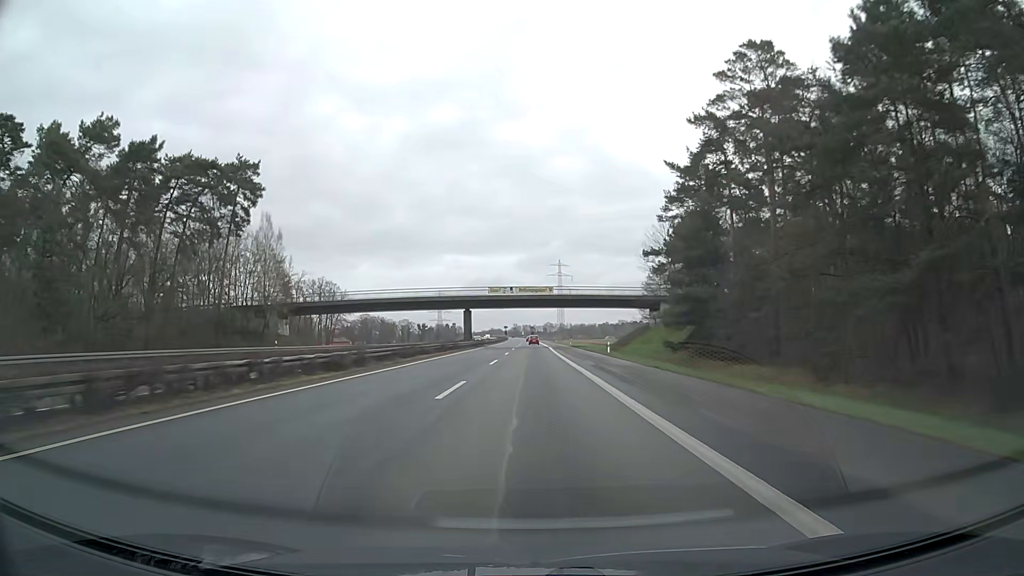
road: motorway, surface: asphalt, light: Day
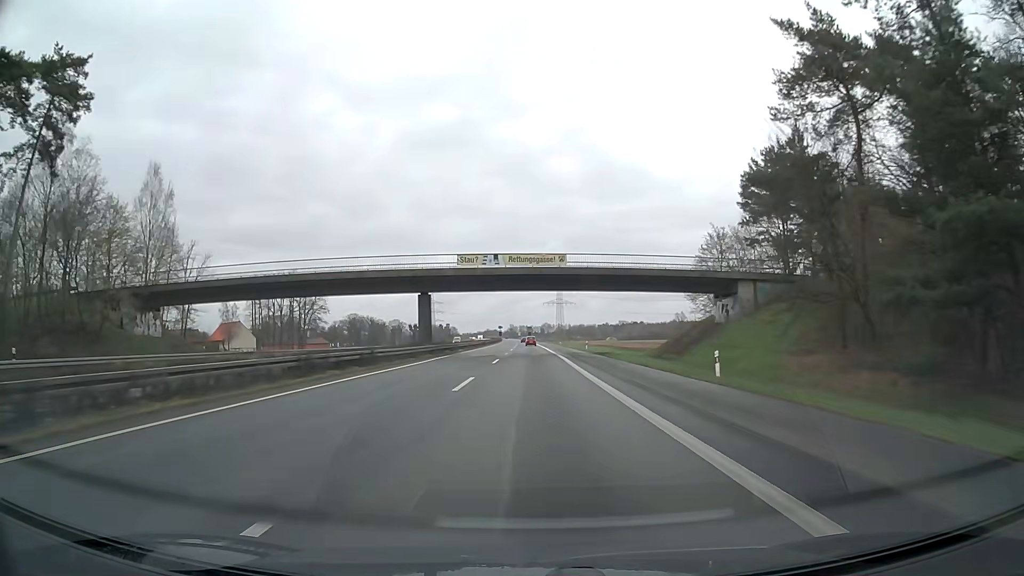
(+0.1, +33.5) m; 0°
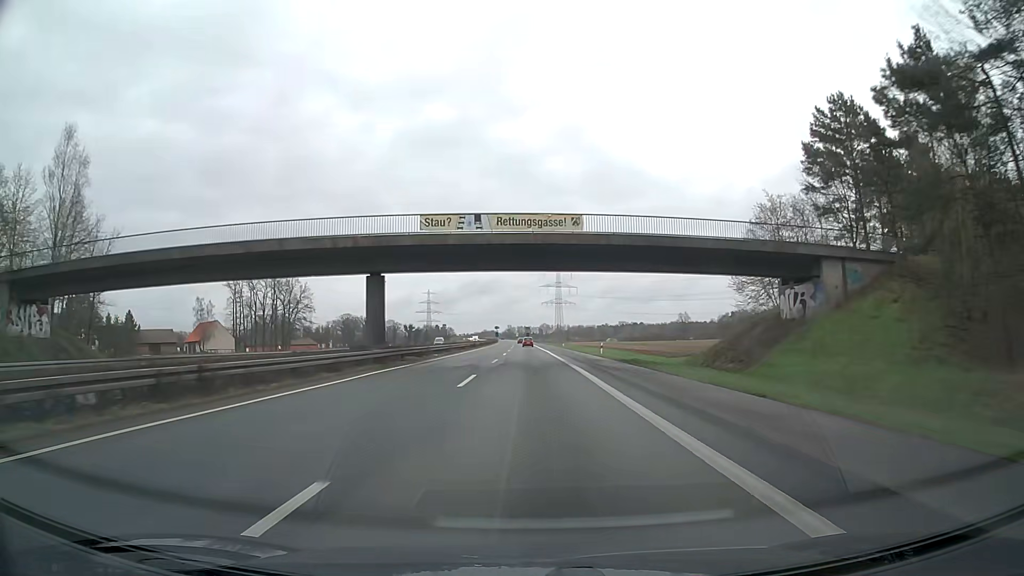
(0.0, +16.4) m; 0°
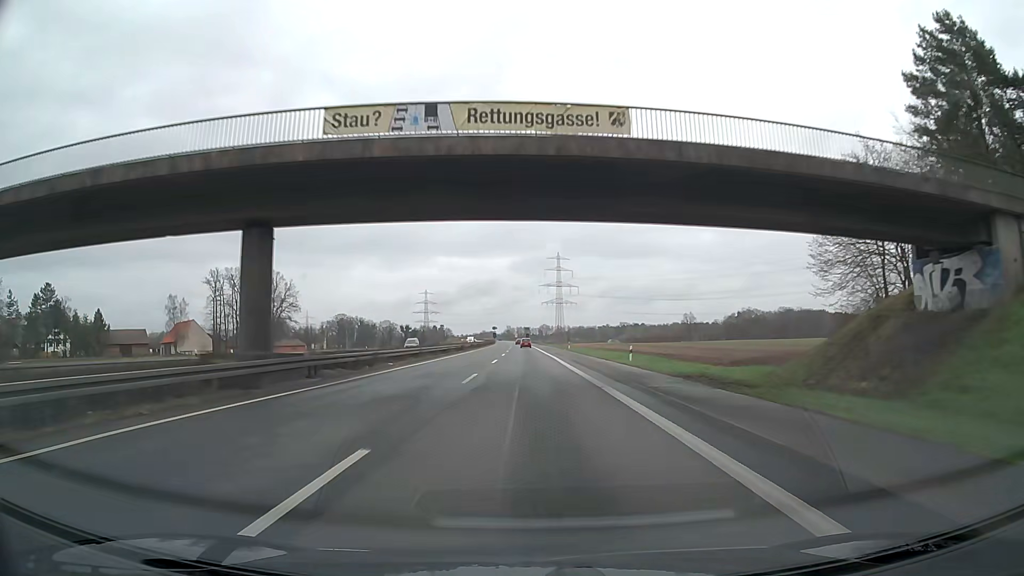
(0.0, +16.3) m; 0°
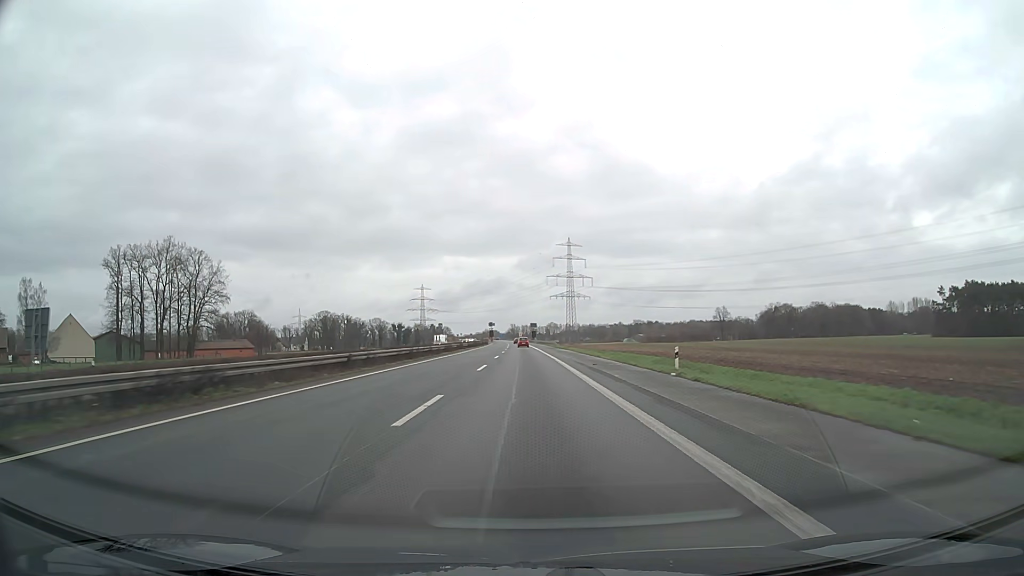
(-0.2, +64.3) m; 0°
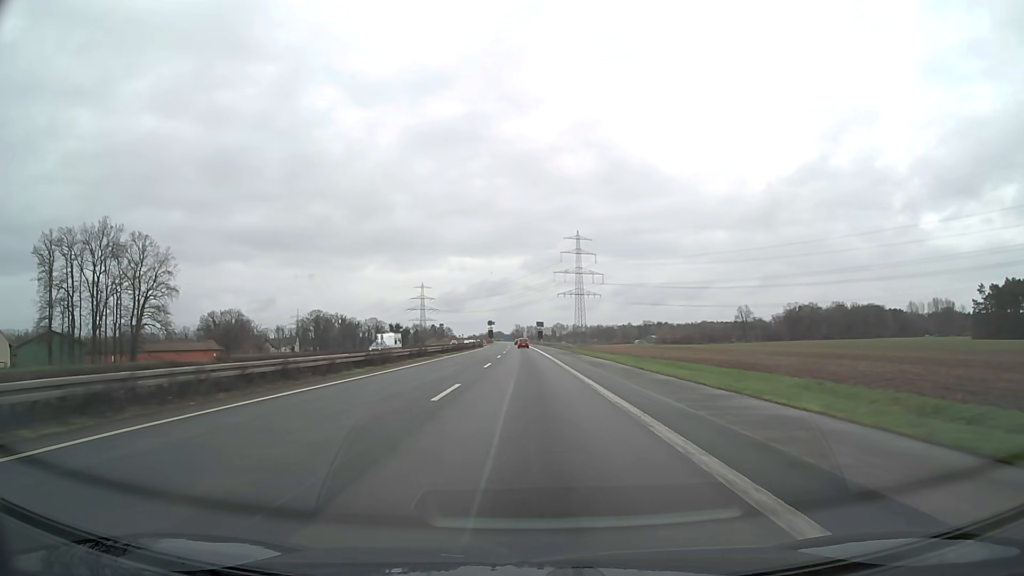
(-0.1, +31.8) m; -1°
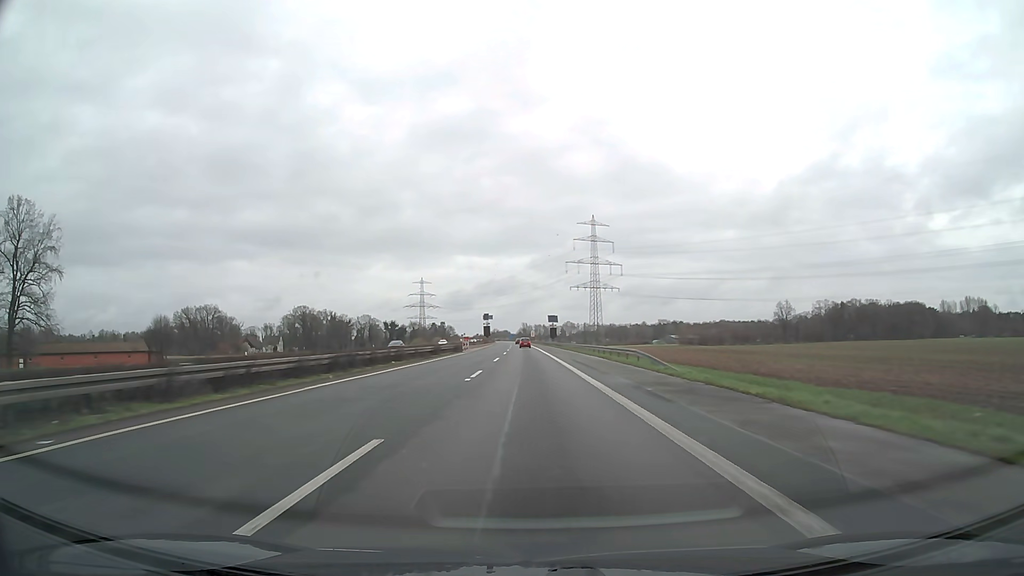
(-0.3, +47.5) m; -1°
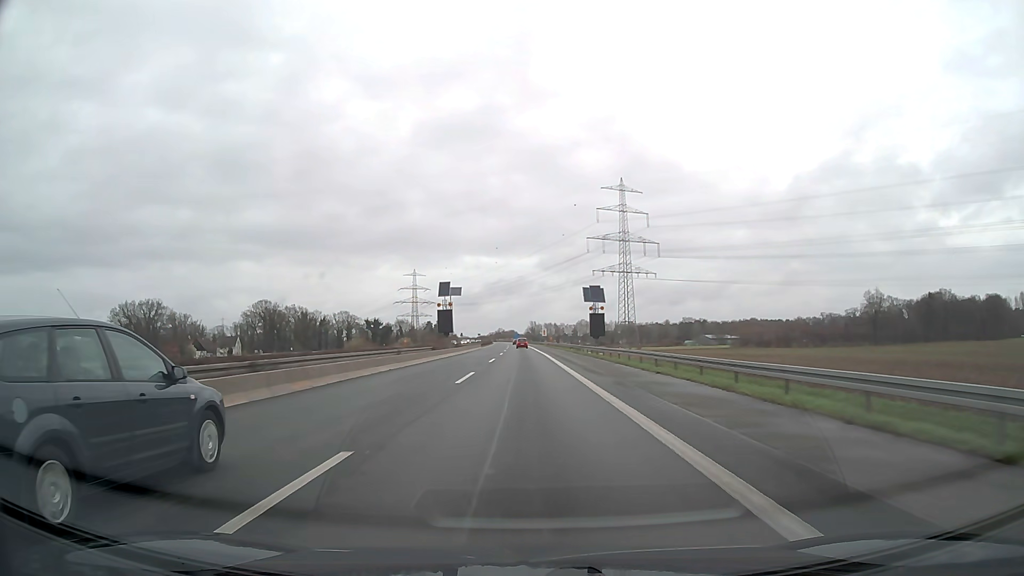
(-0.3, +79.0) m; -1°
(0, +10) (0, +20) (0, +30) (0, +40) (0, +50) (-1, +60) (-1, +70) (-1, +80) (-1, +90) (-1, +100) m
